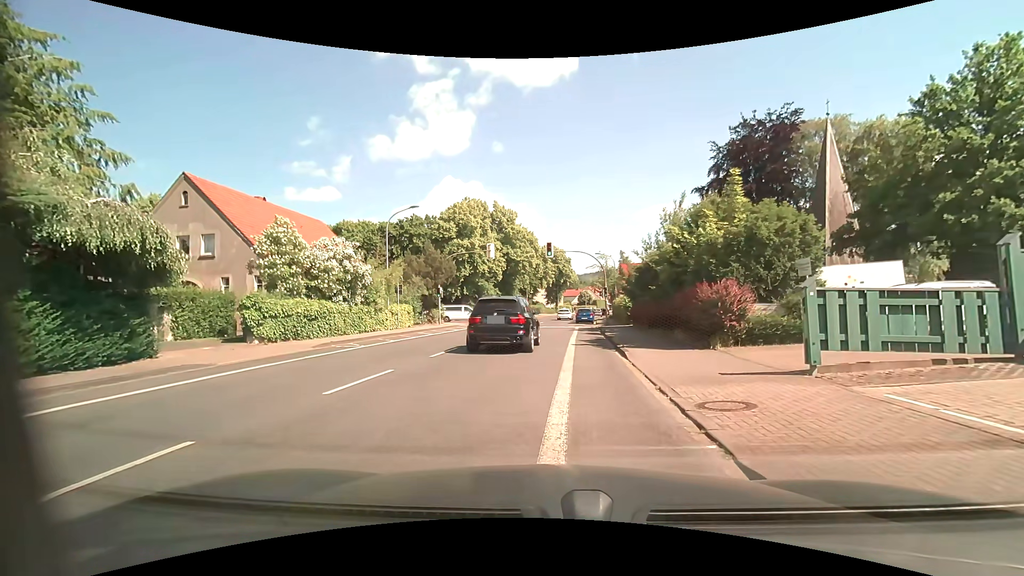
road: tertiary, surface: asphalt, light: Day
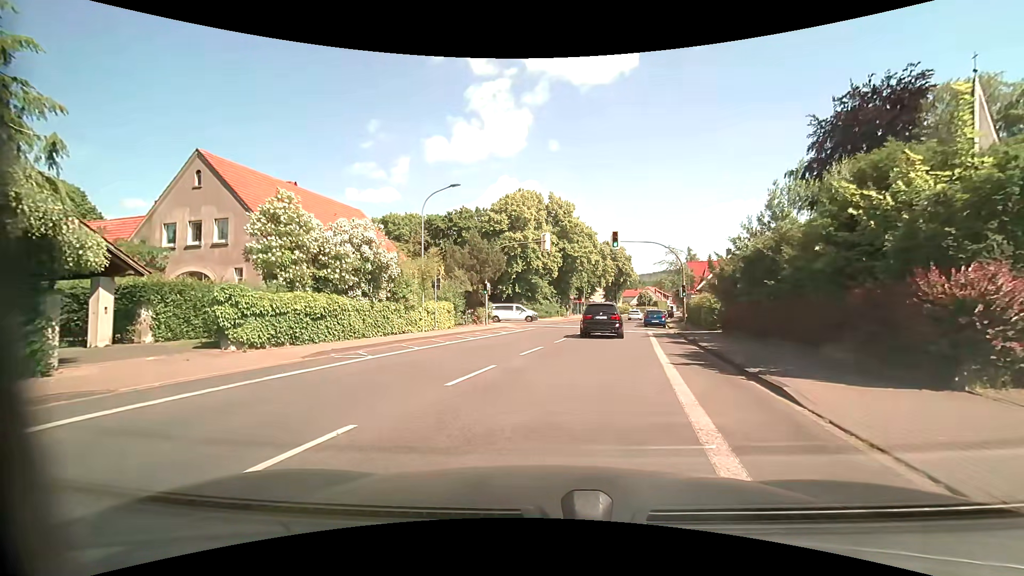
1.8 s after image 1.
(-0.5, +6.0) m; -6°
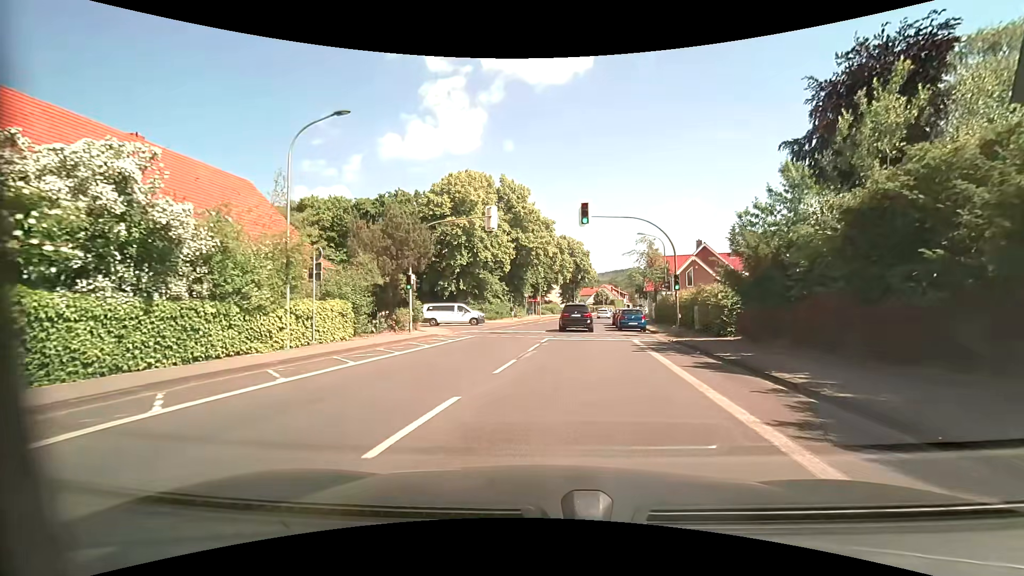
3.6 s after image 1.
(+0.3, +10.0) m; +5°
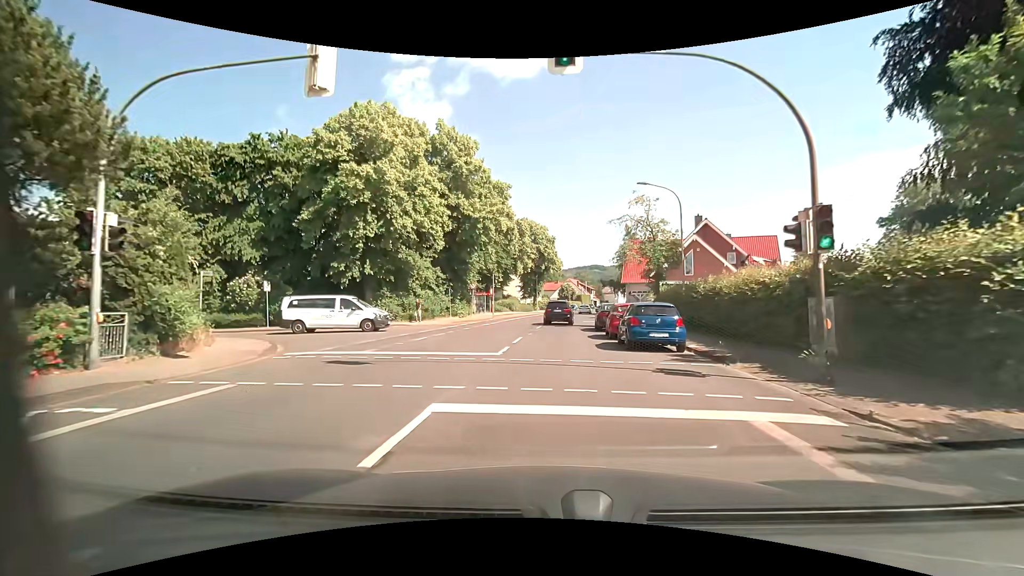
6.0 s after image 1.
(+0.9, +17.0) m; +4°
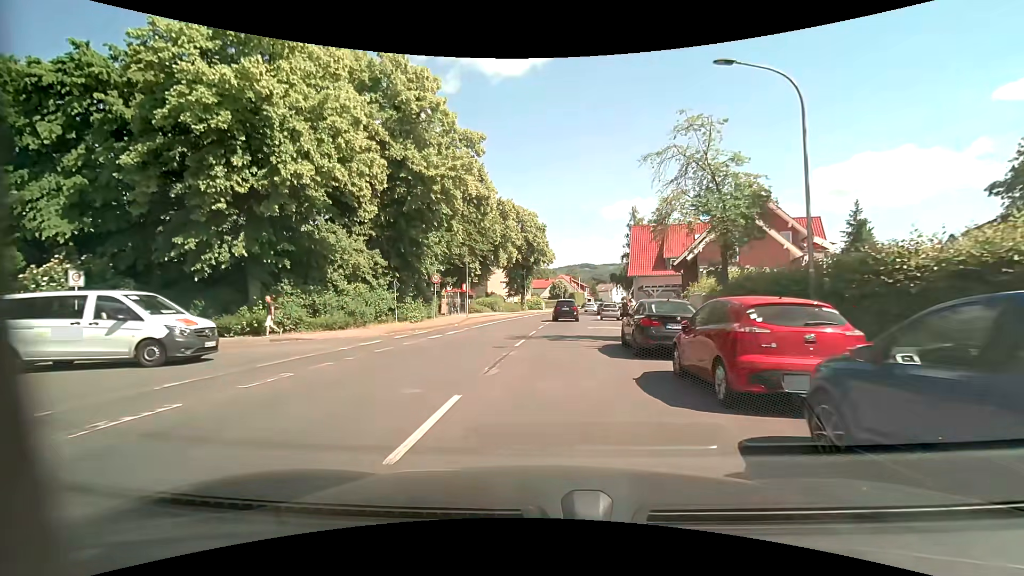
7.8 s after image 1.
(+0.1, +13.2) m; +1°
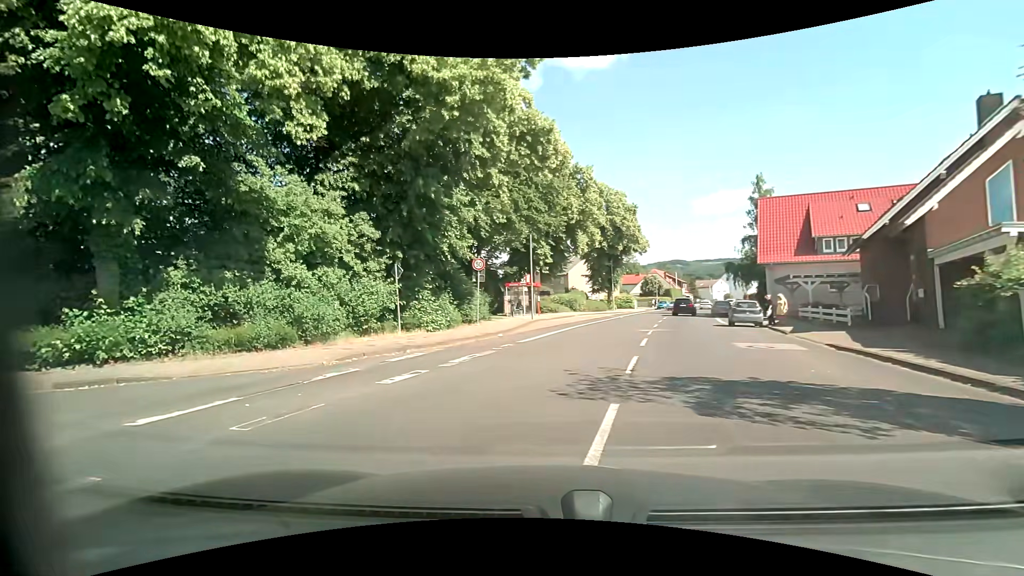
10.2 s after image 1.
(-0.2, +12.0) m; -9°
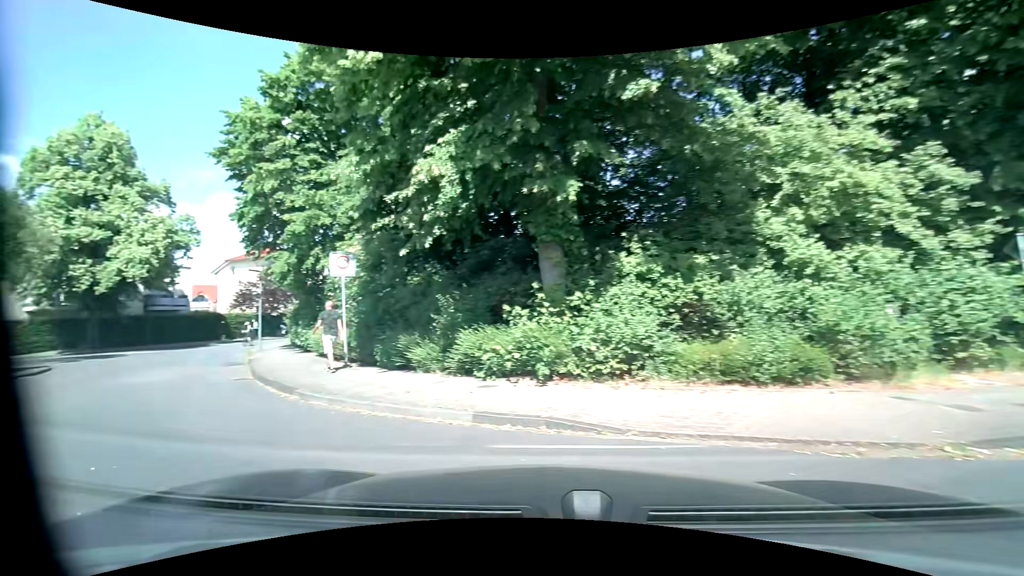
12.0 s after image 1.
(-2.4, +5.9) m; -49°
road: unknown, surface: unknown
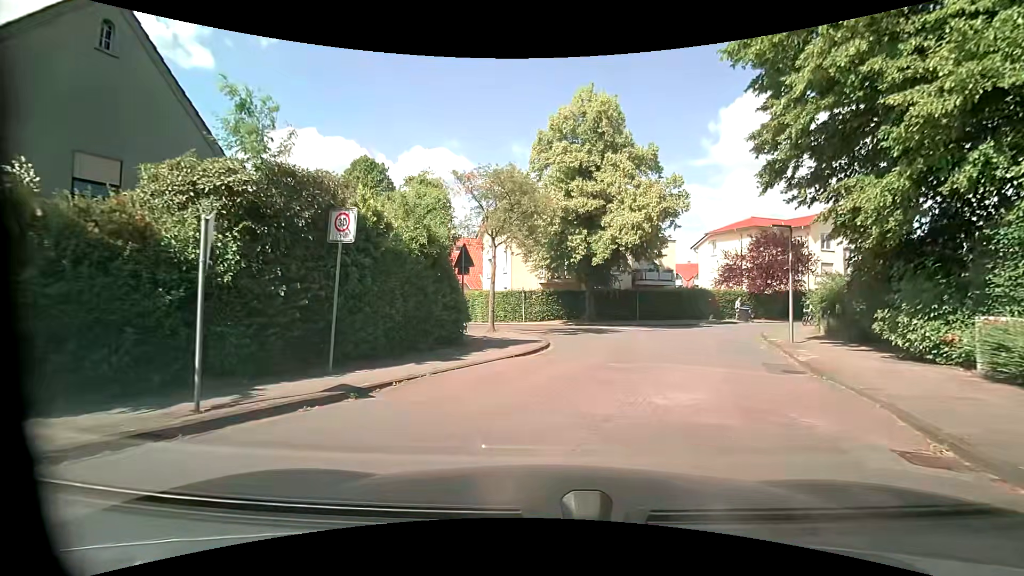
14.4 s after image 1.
(-5.4, +7.7) m; -53°
(+2, +10) (+5, +19) (+3, +28) (-4, +36) (-10, +44) (-15, +53) (-19, +62) (-23, +71) (-27, +80) (-31, +89) m
